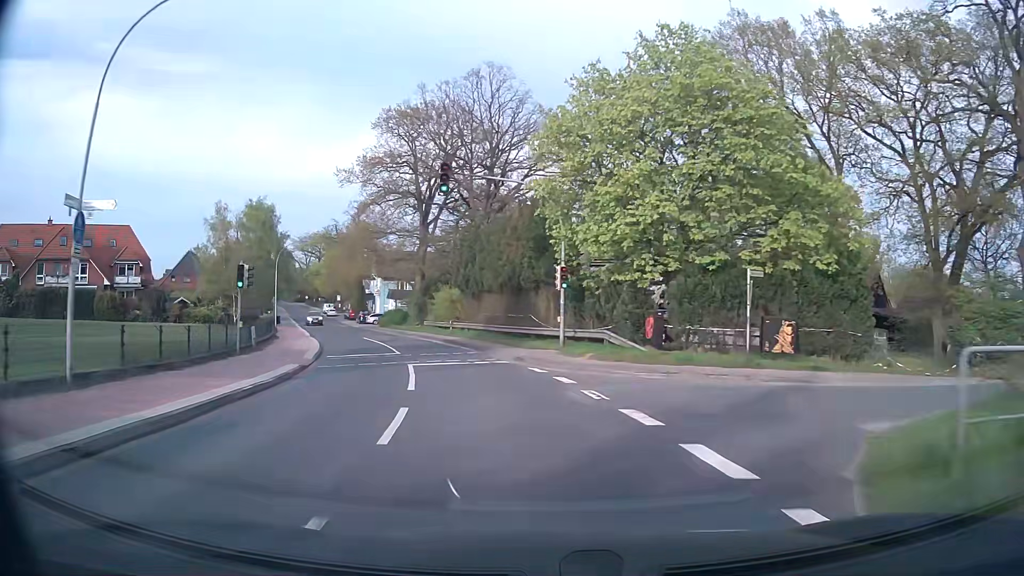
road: tertiary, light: Day
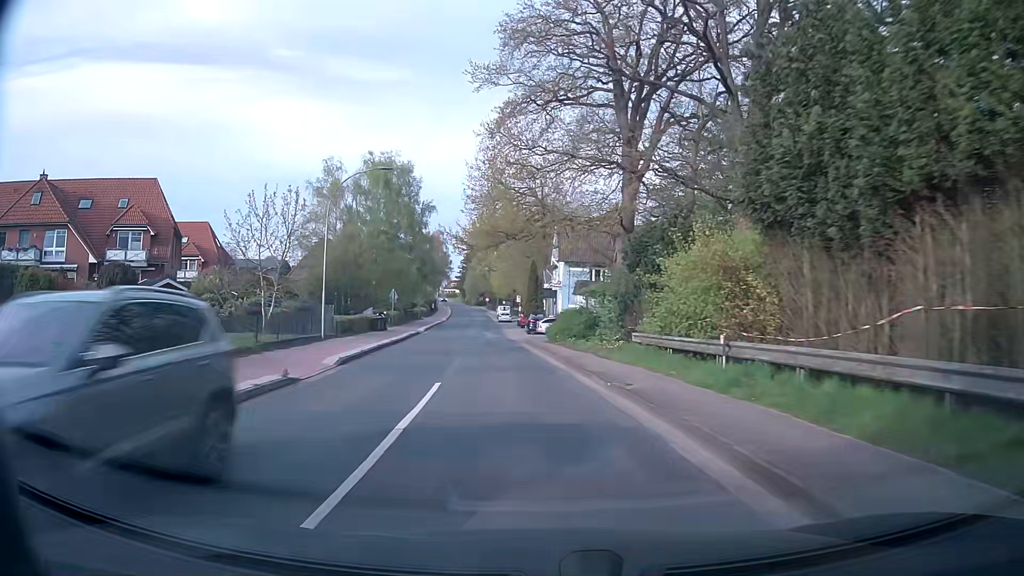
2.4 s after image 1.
(-5.3, +31.5) m; -18°
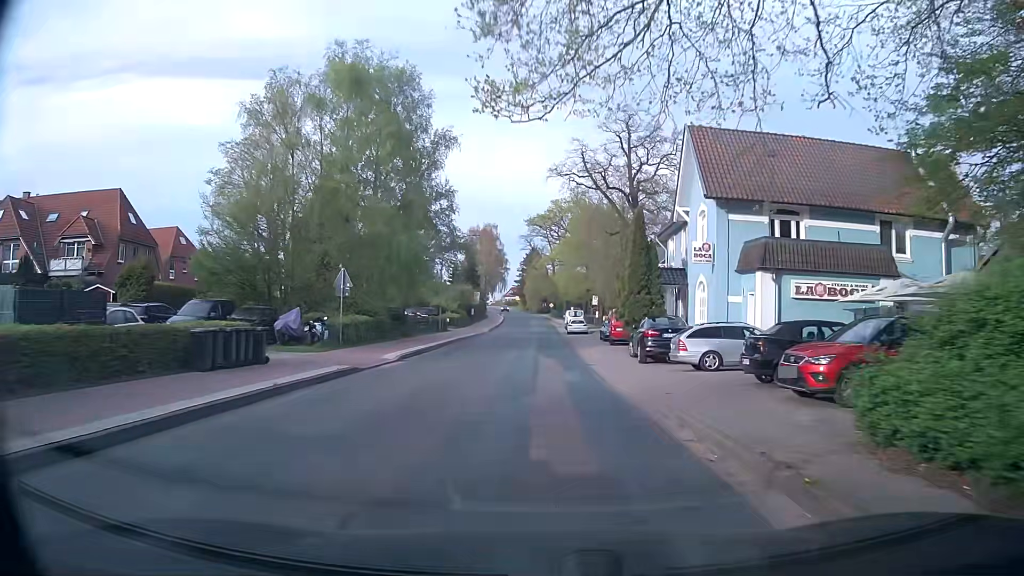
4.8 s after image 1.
(-2.5, +31.1) m; -7°
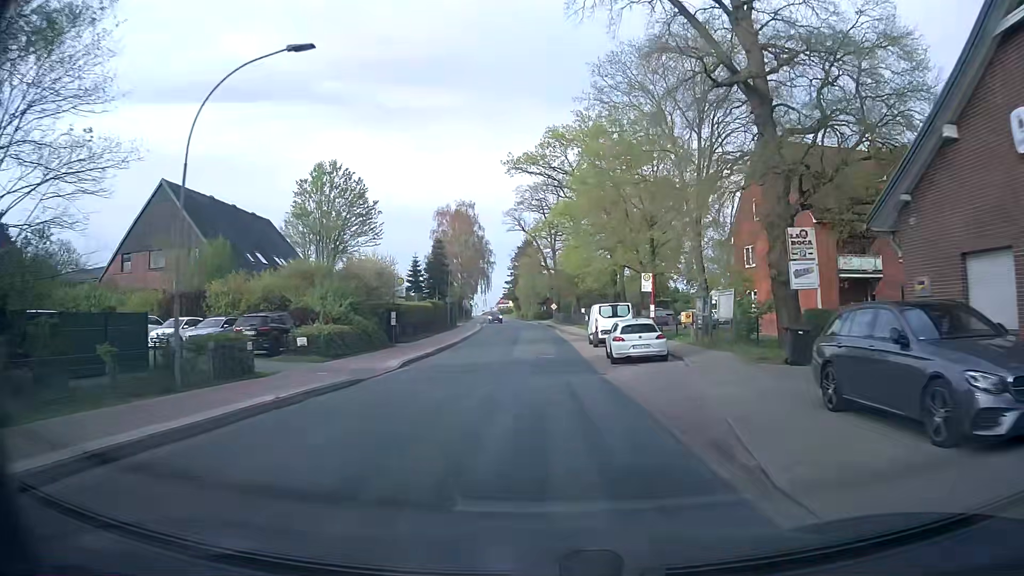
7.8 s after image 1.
(+0.6, +38.2) m; +1°
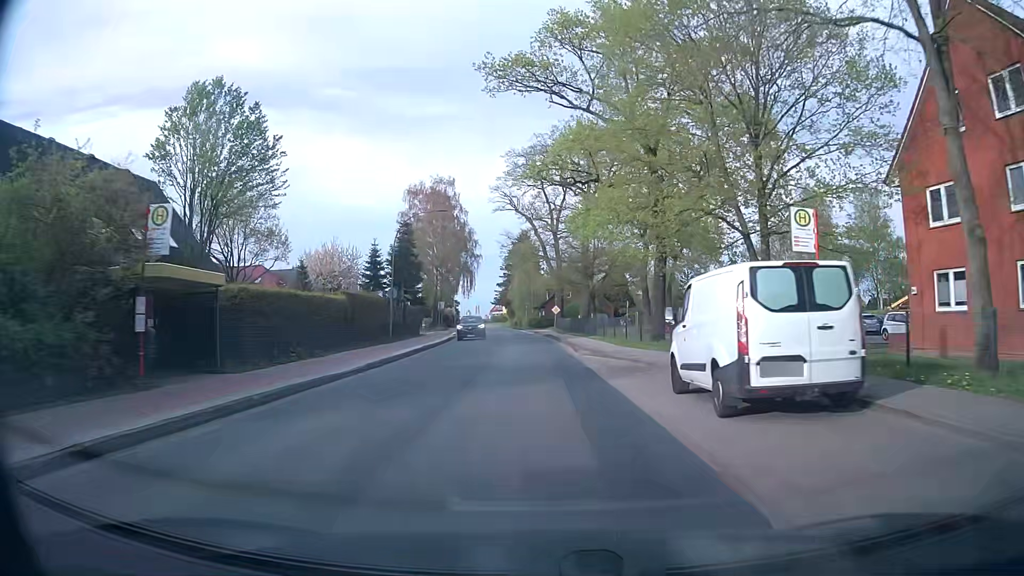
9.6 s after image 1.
(+0.1, +22.7) m; 0°
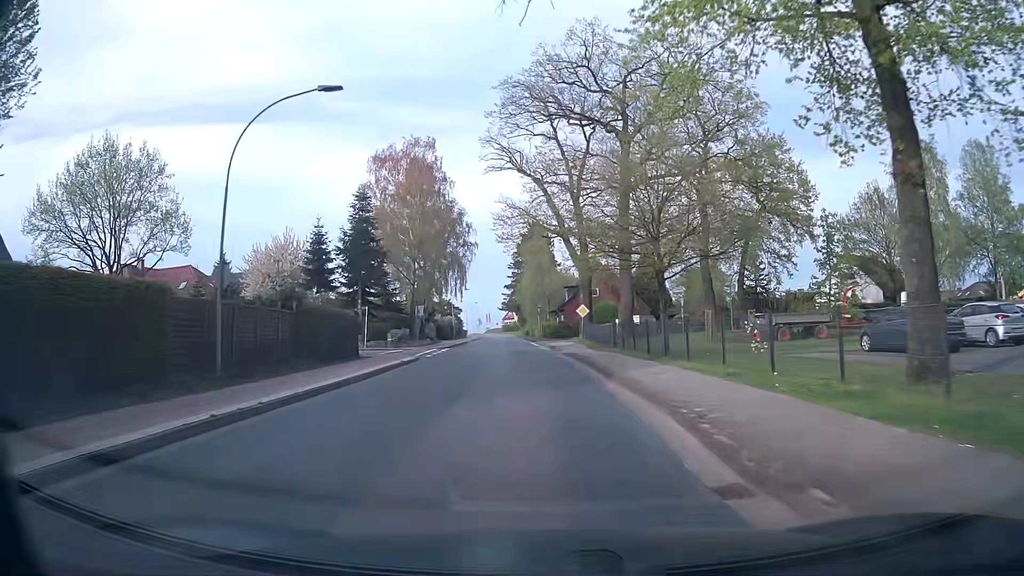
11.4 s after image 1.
(-0.1, +22.5) m; -2°
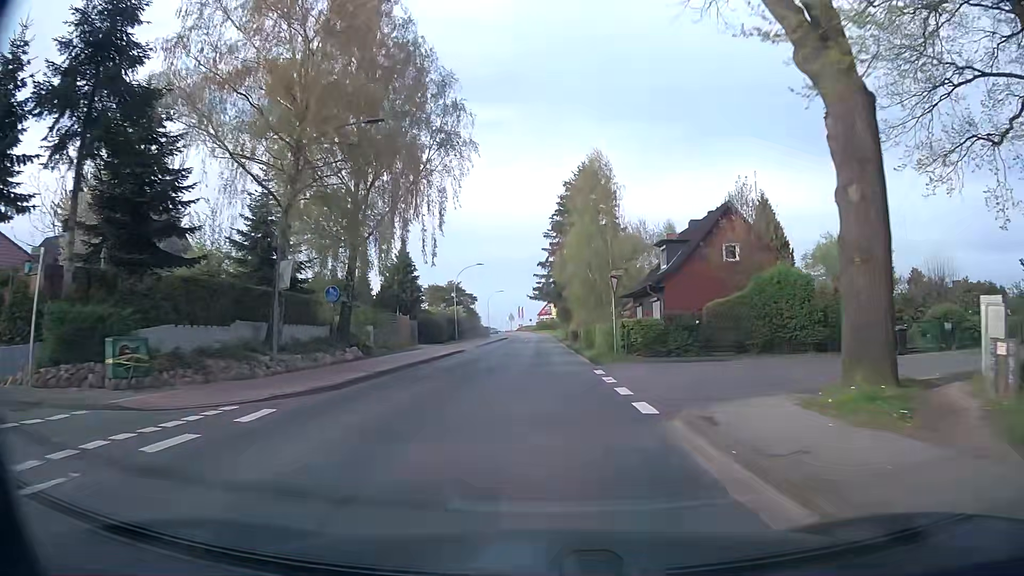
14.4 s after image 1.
(-1.1, +37.3) m; -3°
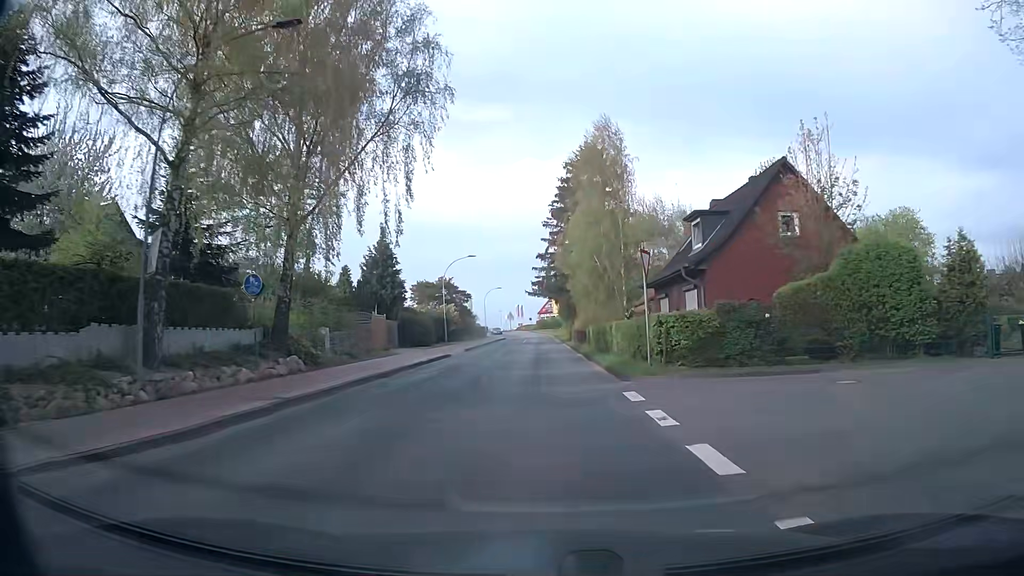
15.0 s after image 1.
(0.0, +7.5) m; 0°
(0, +10) (0, +20) (0, +30) (0, +40) (0, +50) (0, +60) (0, +70) (0, +80) (0, +90) (0, +100) m
